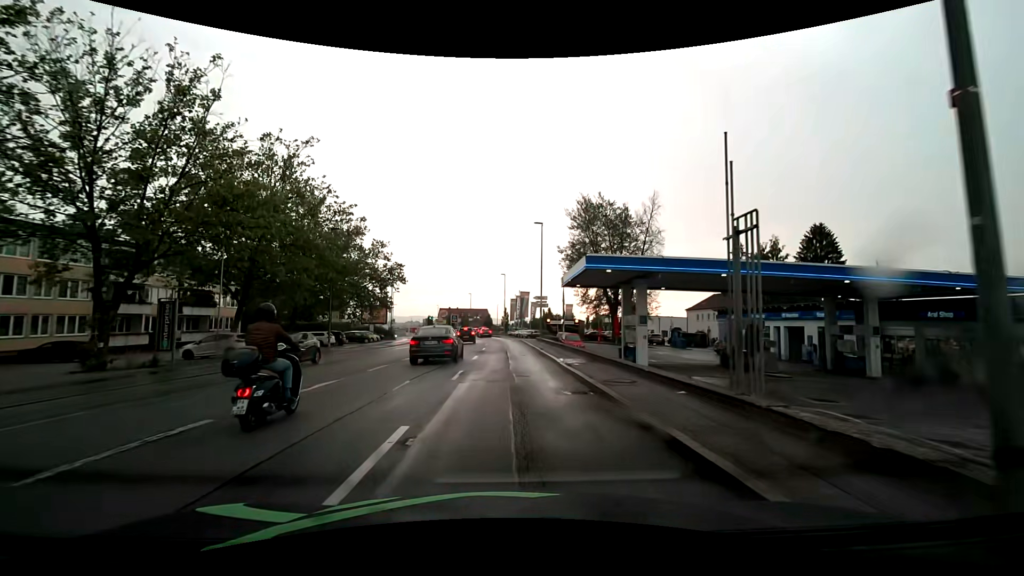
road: tertiary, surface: asphalt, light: Day
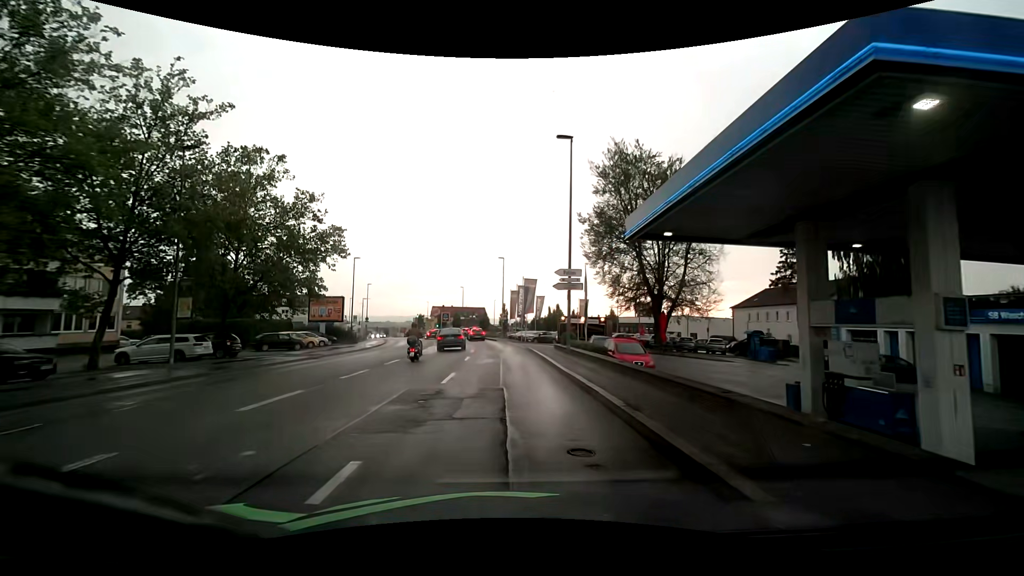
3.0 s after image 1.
(0.0, +19.6) m; 0°
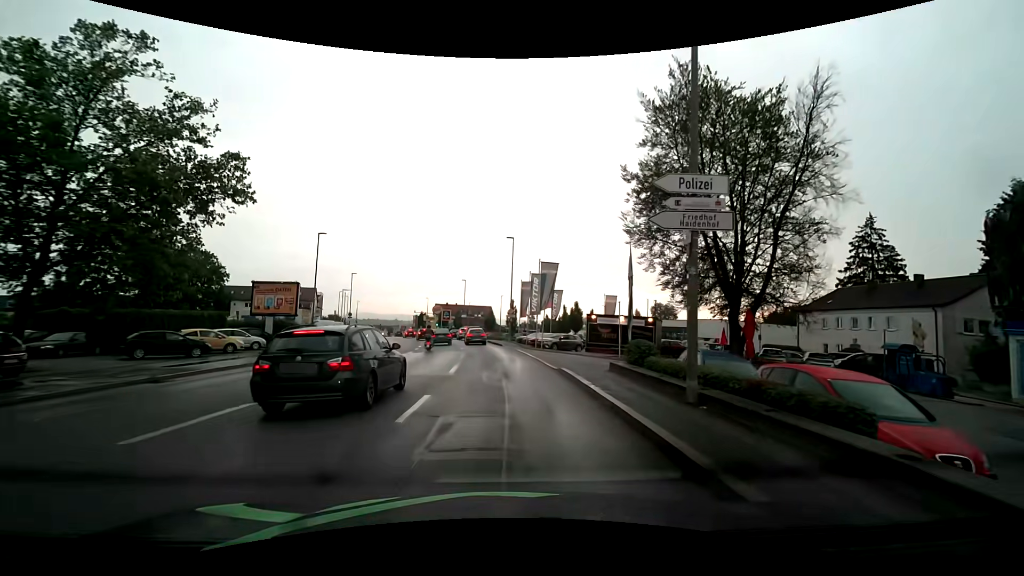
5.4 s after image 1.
(-0.1, +14.6) m; -1°
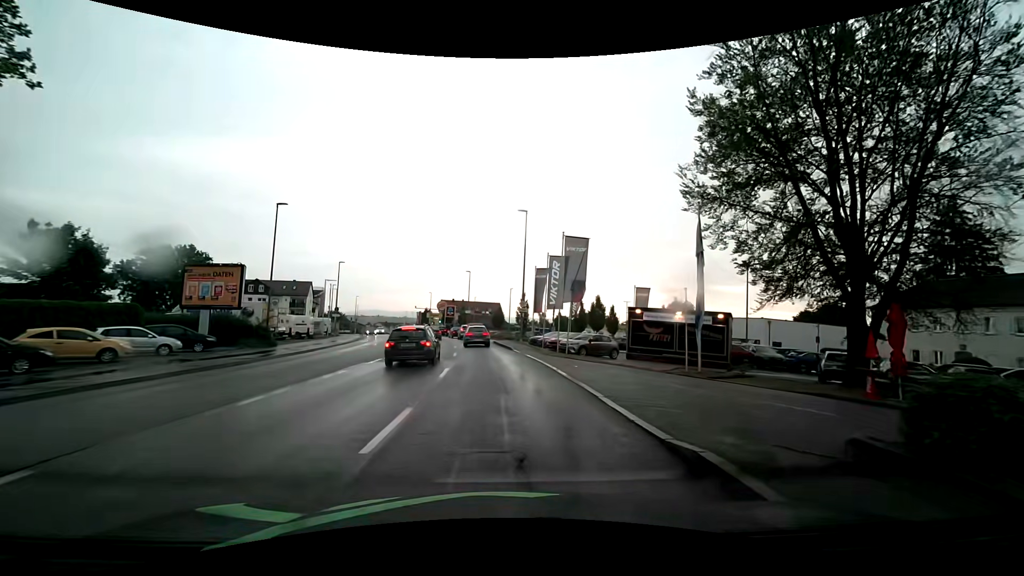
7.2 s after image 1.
(-0.1, +10.3) m; -1°
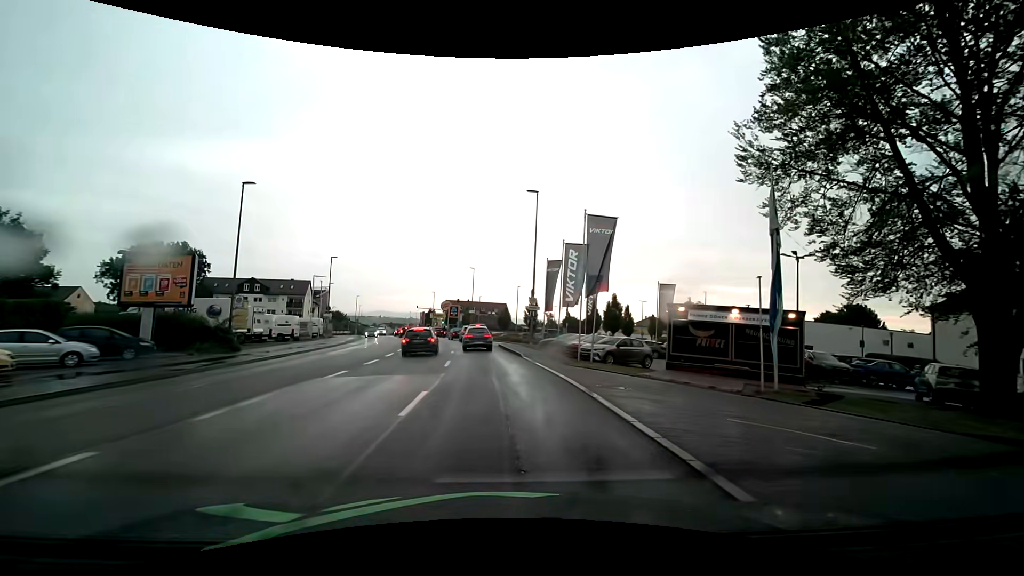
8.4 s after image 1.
(0.0, +5.7) m; -1°
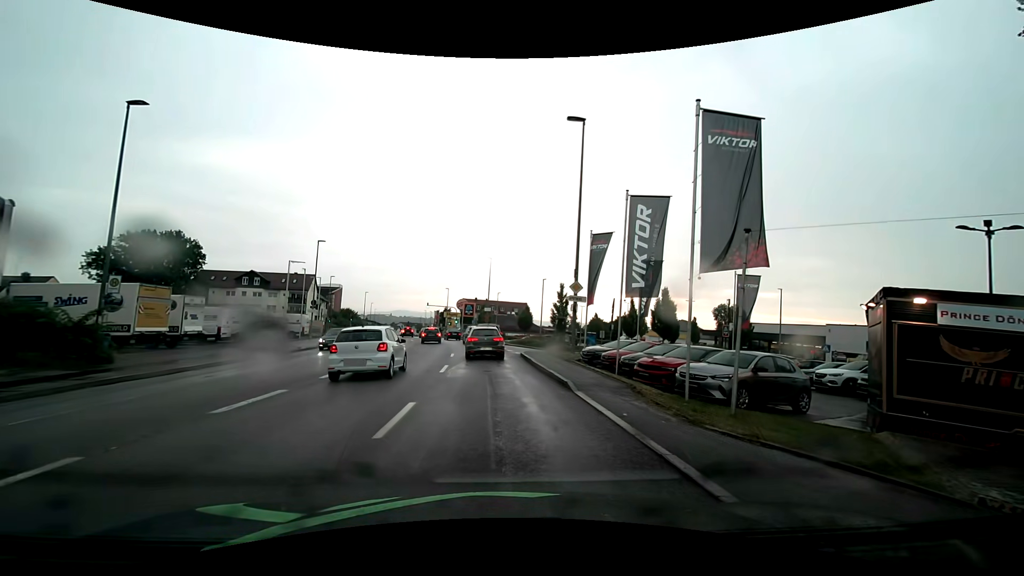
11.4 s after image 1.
(-0.1, +11.4) m; -2°
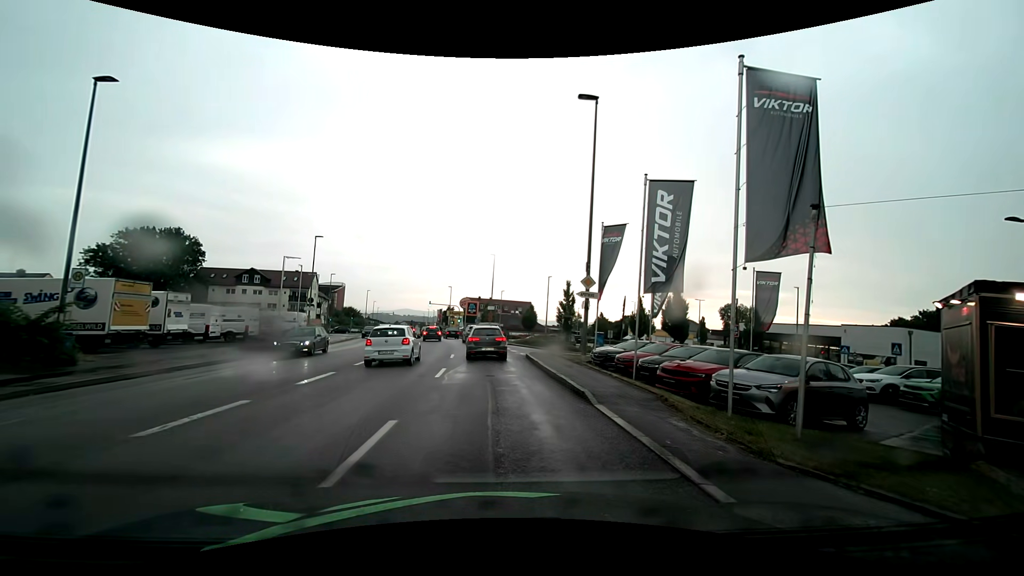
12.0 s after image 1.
(0.0, +1.9) m; 0°
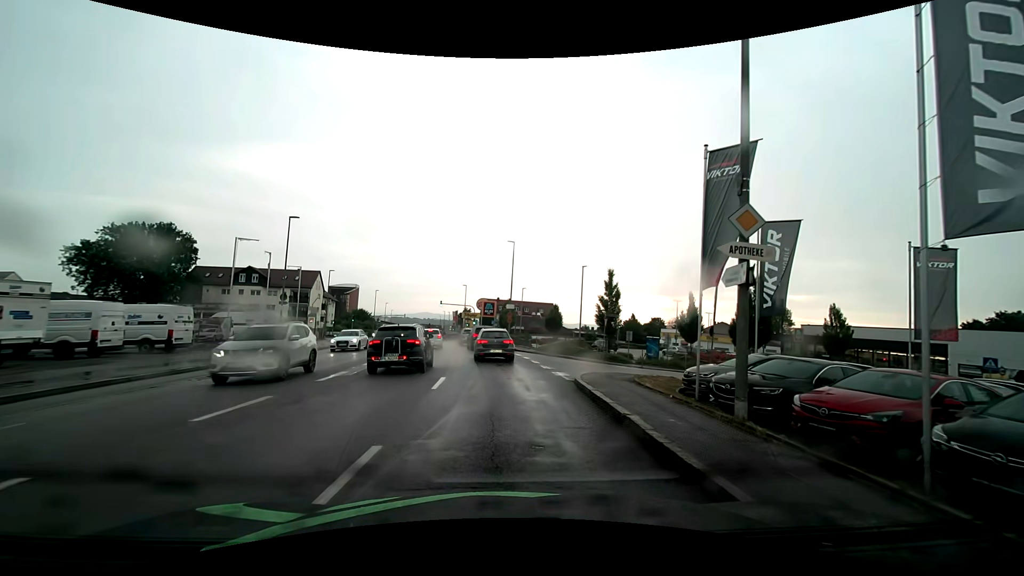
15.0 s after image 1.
(-0.2, +11.1) m; -2°
(0, +10) (-1, +20) (-1, +30) (-3, +40) (-4, +50) (-6, +60) (-7, +69) (-9, +79) (-11, +89) (-13, +99) m
